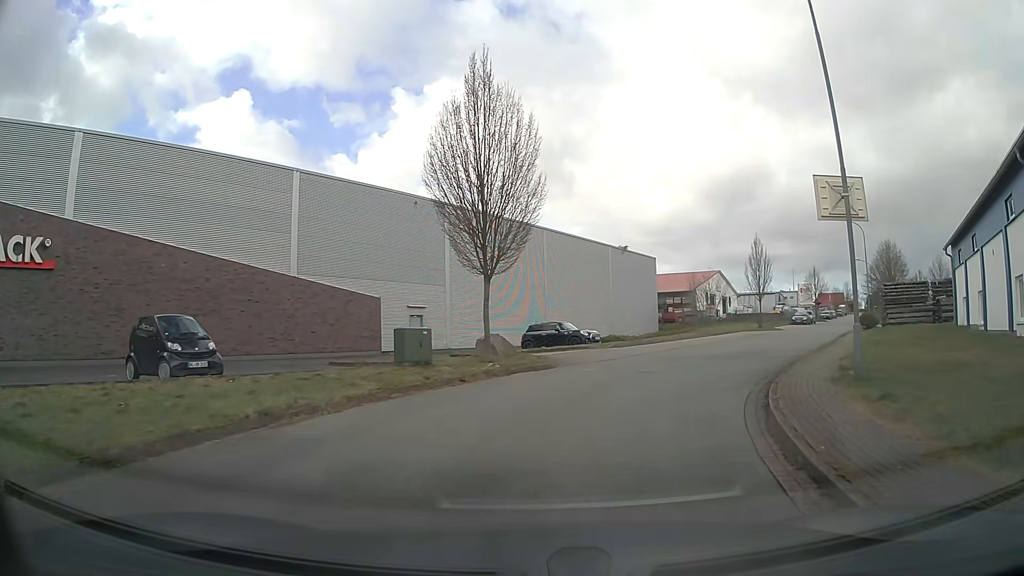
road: residential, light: Day
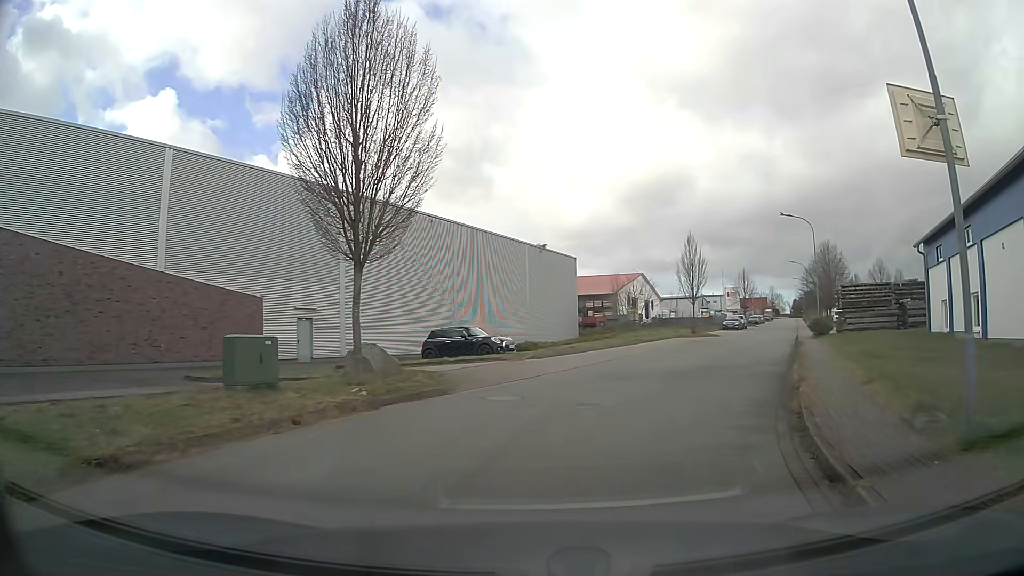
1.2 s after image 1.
(+0.4, +5.2) m; +9°
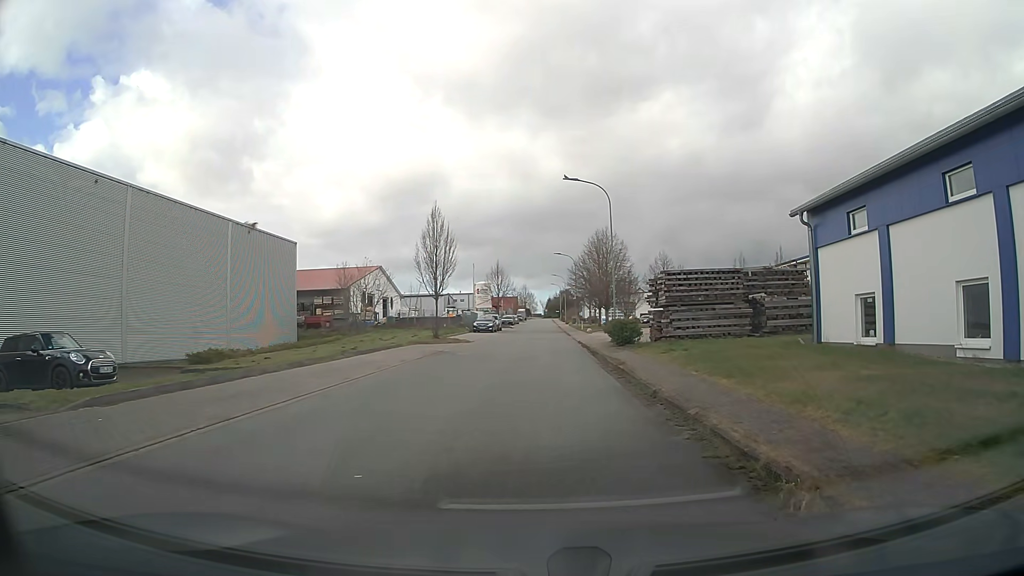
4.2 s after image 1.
(+2.5, +12.5) m; +22°
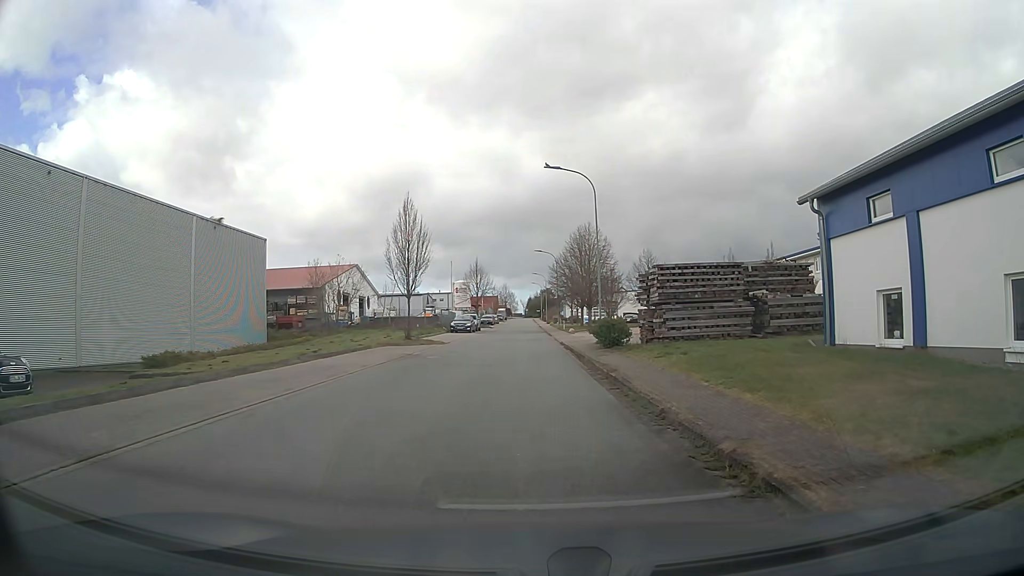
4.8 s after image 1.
(0.0, +2.5) m; +2°
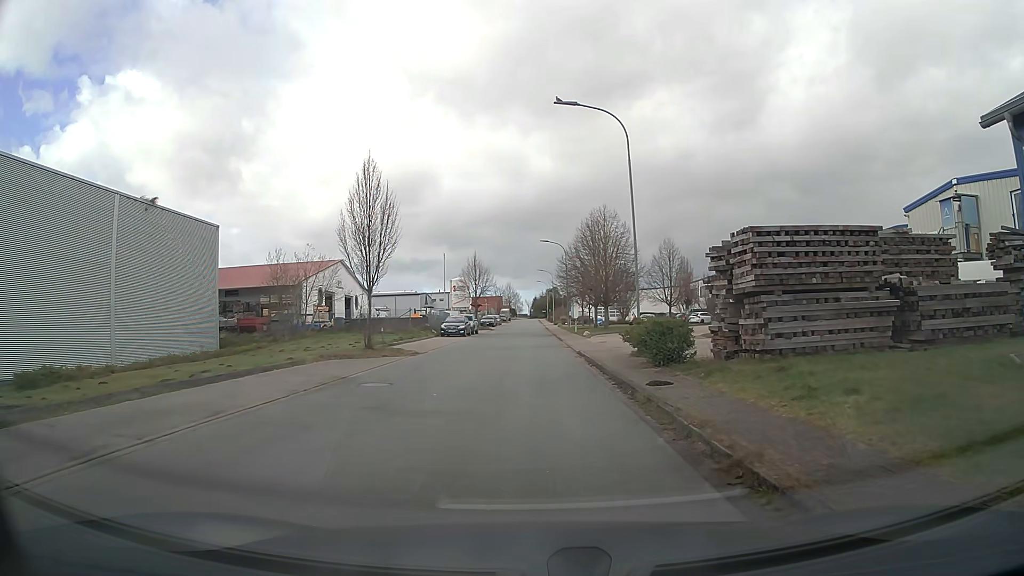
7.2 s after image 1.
(0.0, +9.5) m; 0°
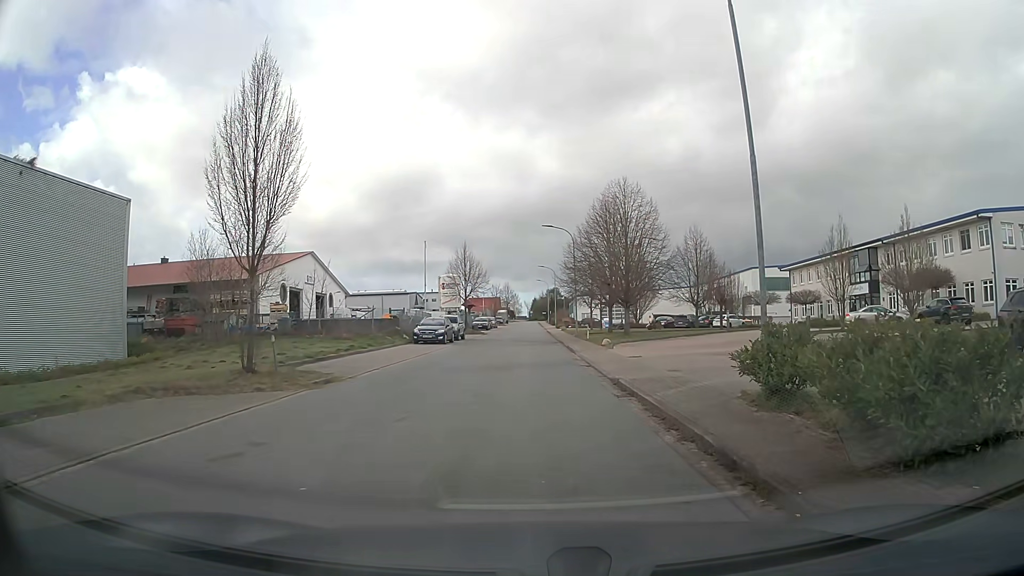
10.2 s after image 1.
(-0.1, +11.3) m; 0°
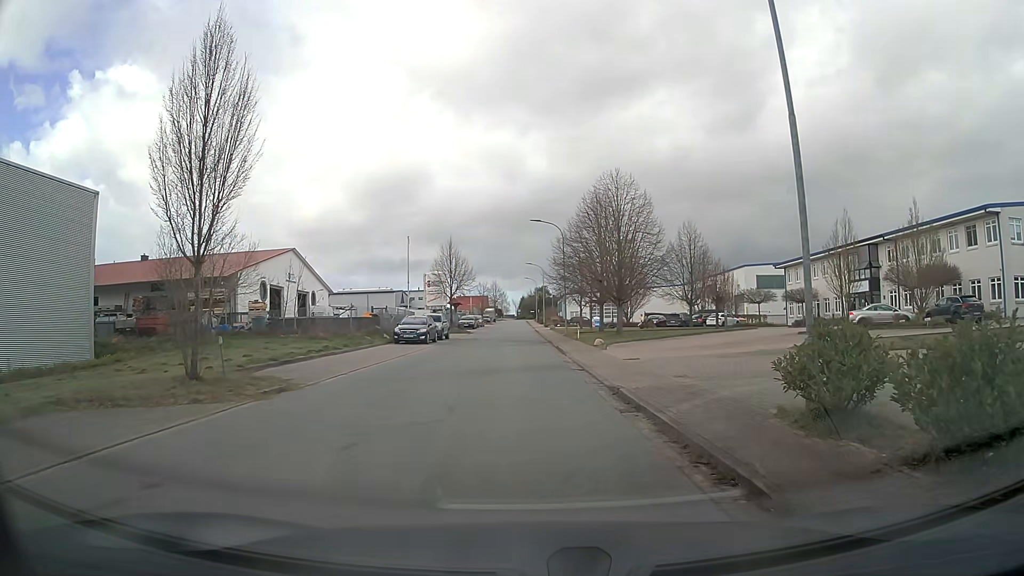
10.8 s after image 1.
(0.0, +2.1) m; +1°
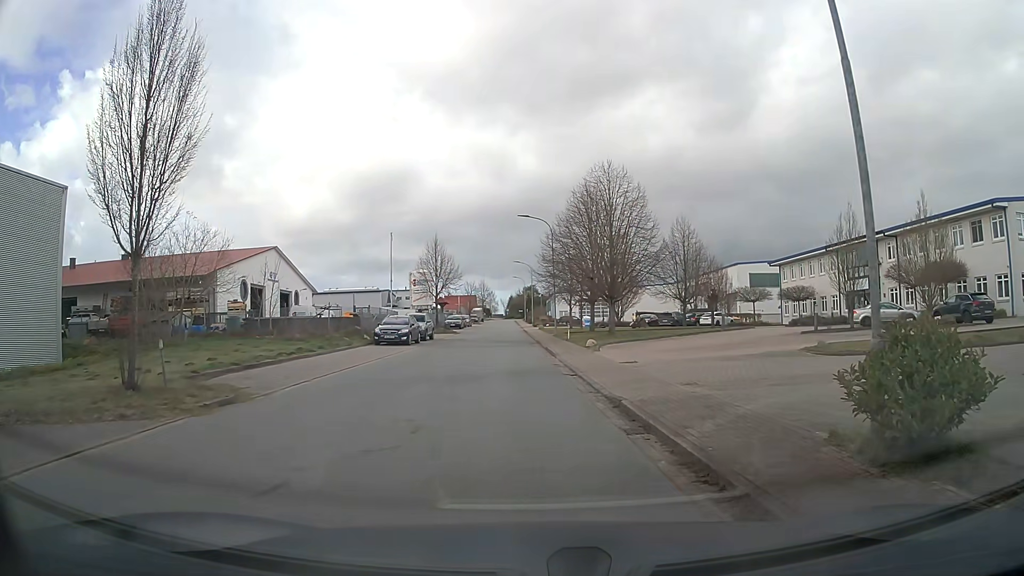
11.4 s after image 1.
(0.0, +1.8) m; +1°
